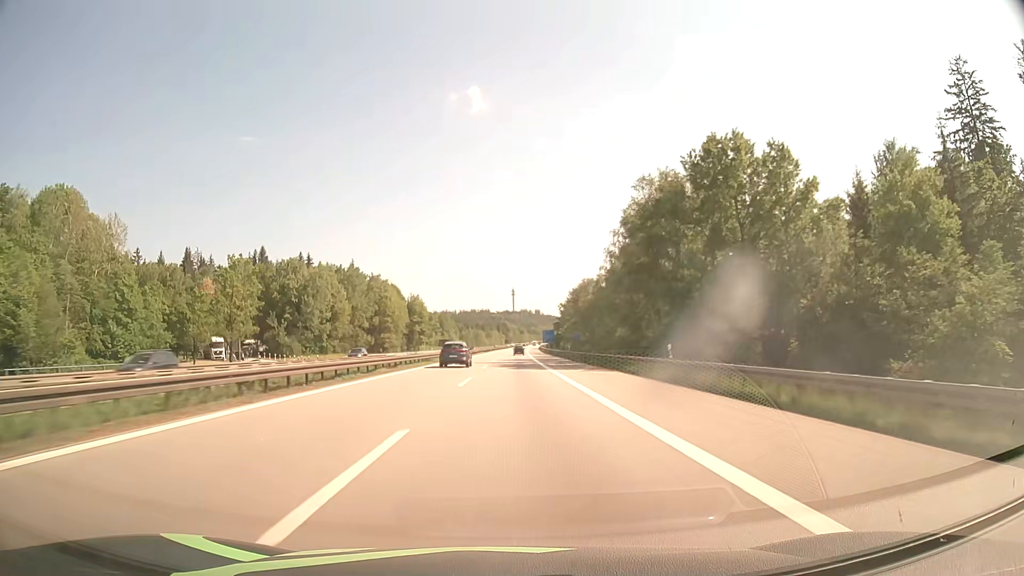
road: motorway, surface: asphalt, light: Day
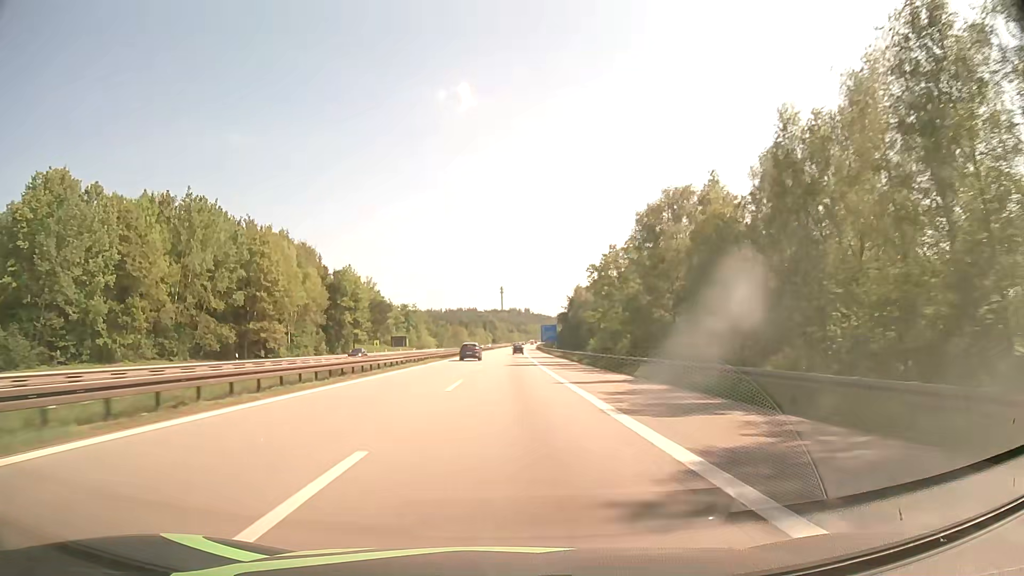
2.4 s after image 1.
(+0.7, +74.2) m; +1°
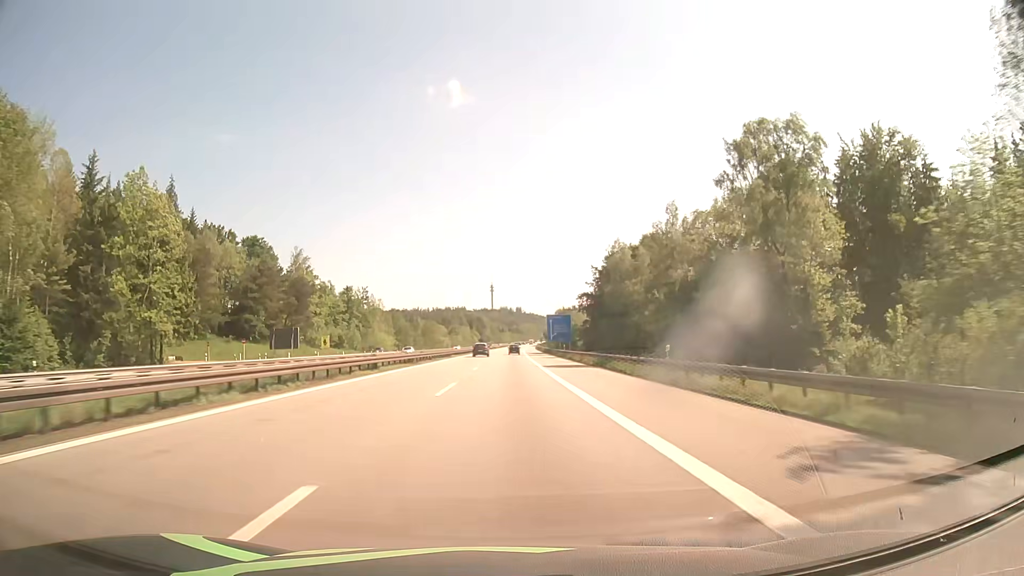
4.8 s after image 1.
(+0.6, +74.0) m; +1°
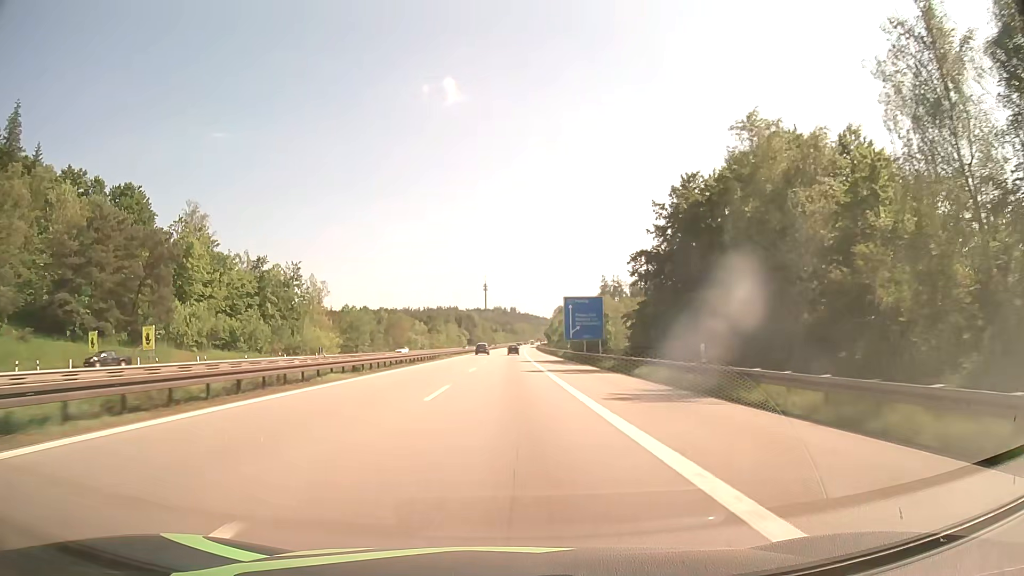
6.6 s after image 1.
(+0.3, +55.4) m; +1°
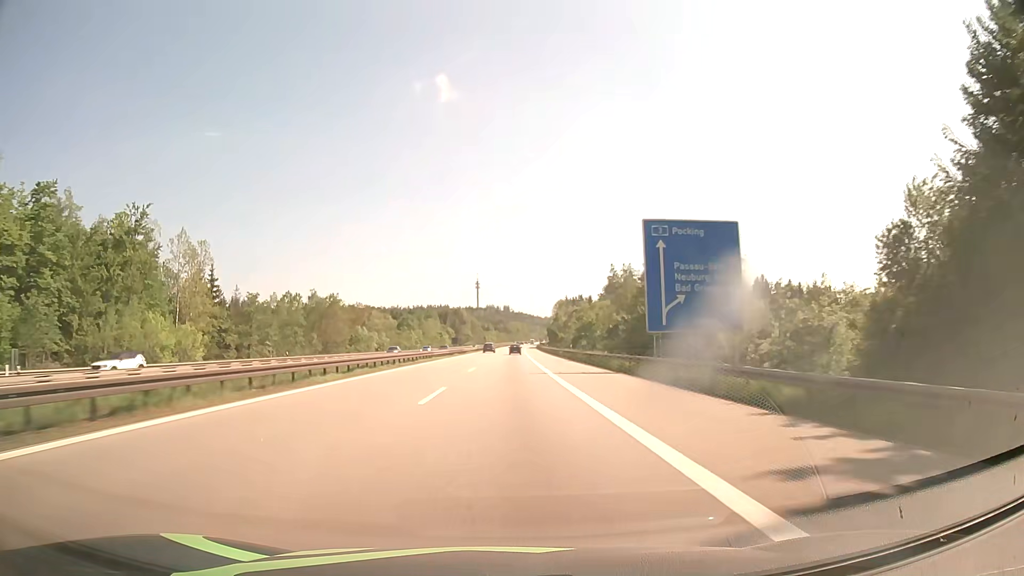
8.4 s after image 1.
(+0.2, +55.2) m; +1°
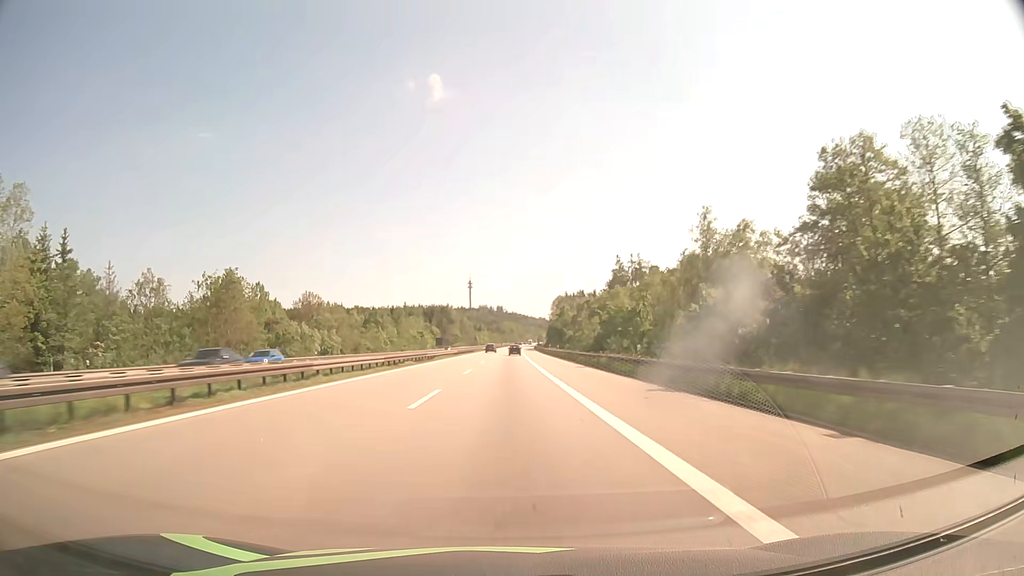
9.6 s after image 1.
(+0.2, +36.6) m; +1°
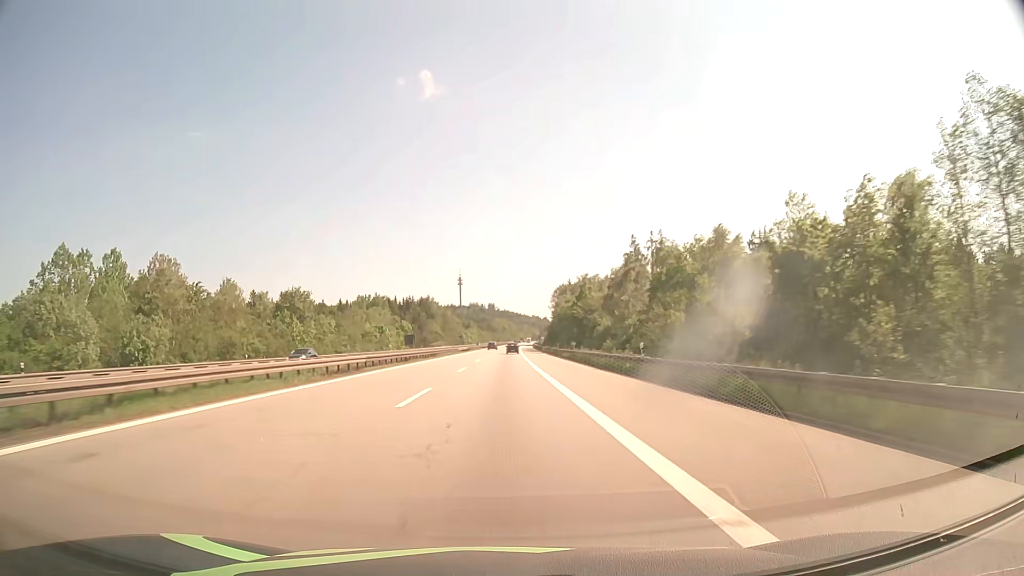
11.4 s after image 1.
(+0.2, +54.3) m; +1°
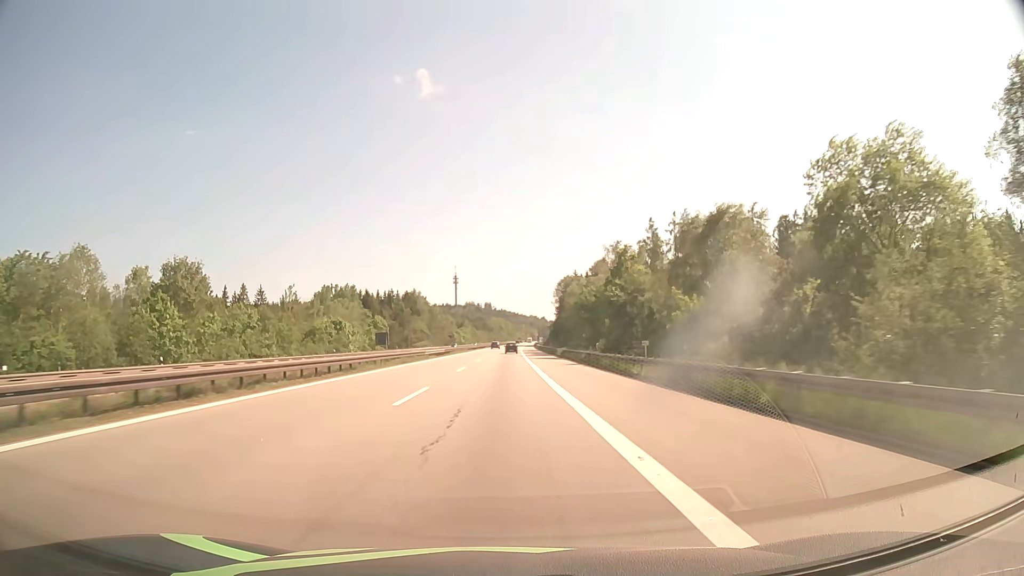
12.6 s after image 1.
(0.0, +35.4) m; 0°
(0, +10) (0, +20) (0, +30) (0, +40) (0, +50) (0, +60) (0, +70) (0, +80) (0, +90) (0, +100) m
